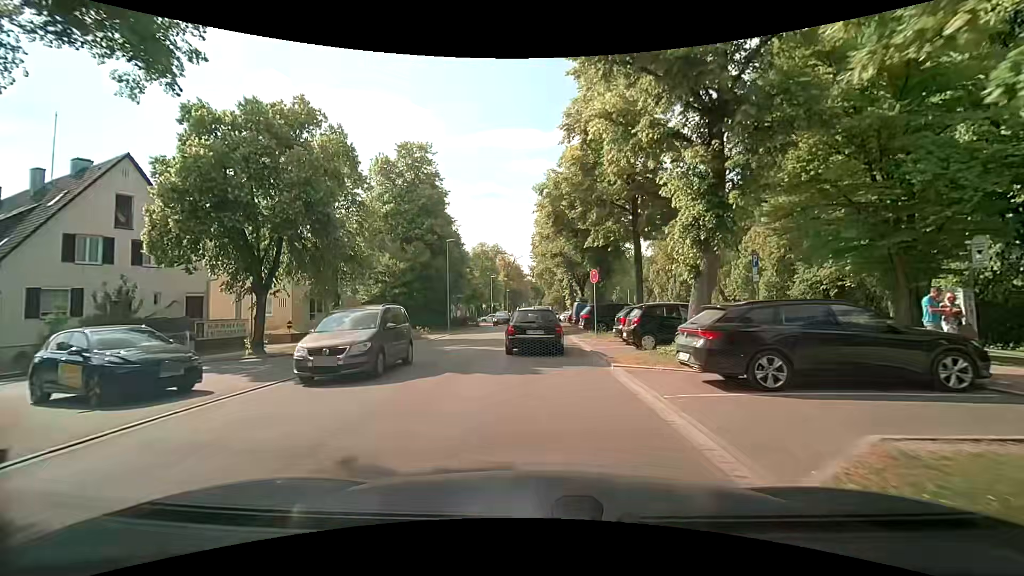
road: residential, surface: asphalt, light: Day
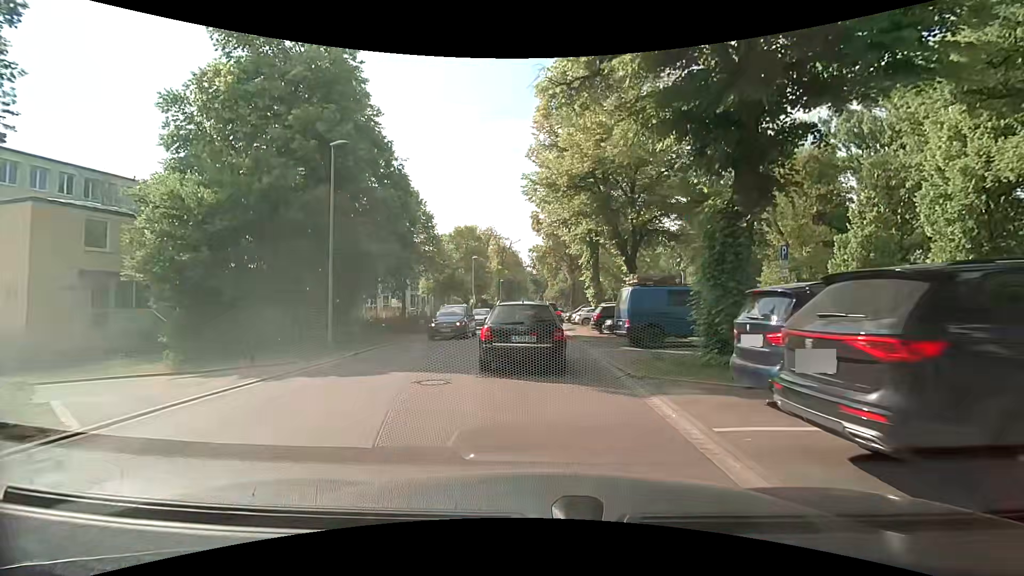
(+0.1, +22.1) m; -1°
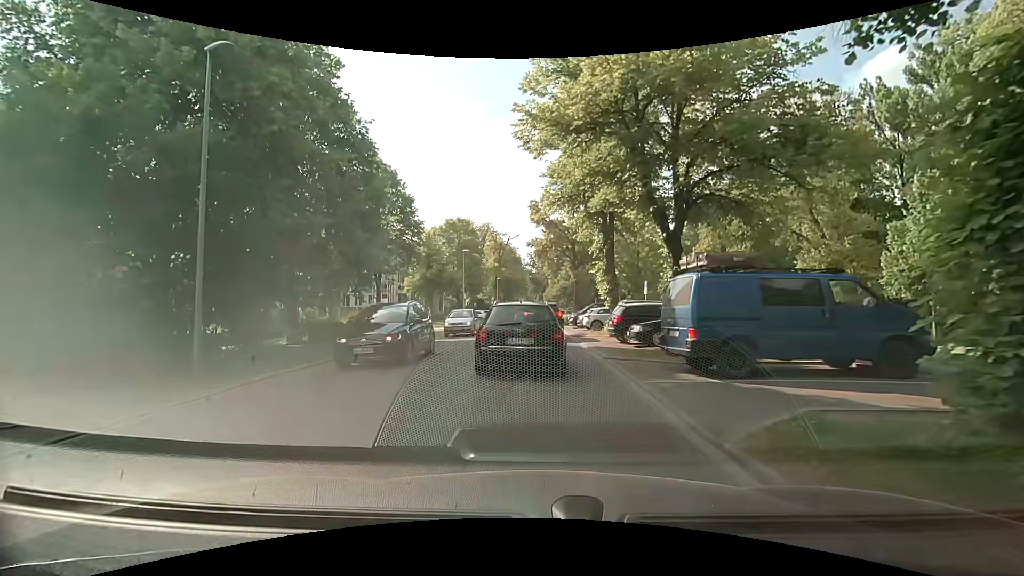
(+0.1, +6.4) m; +1°
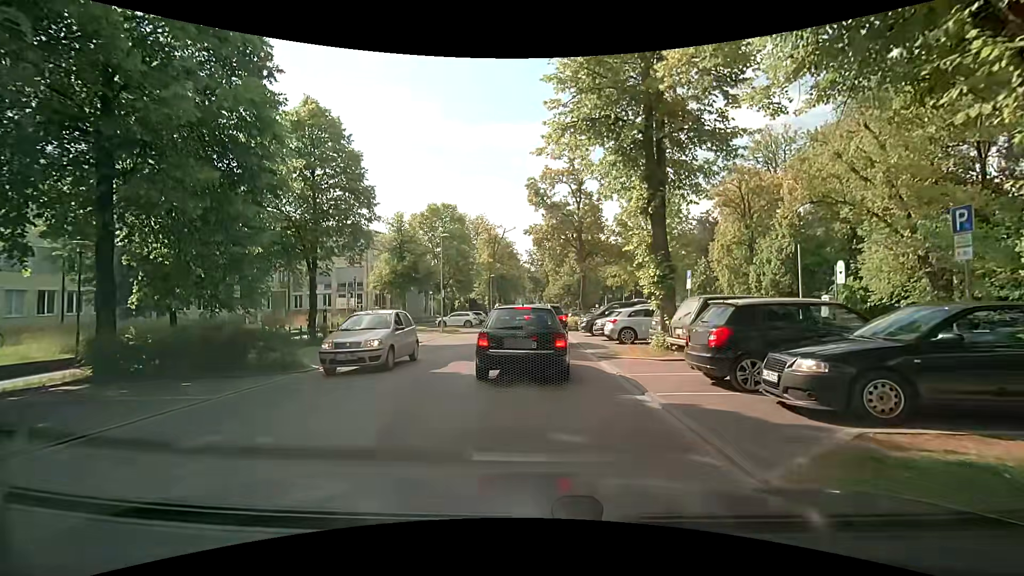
(+0.2, +10.3) m; +1°
